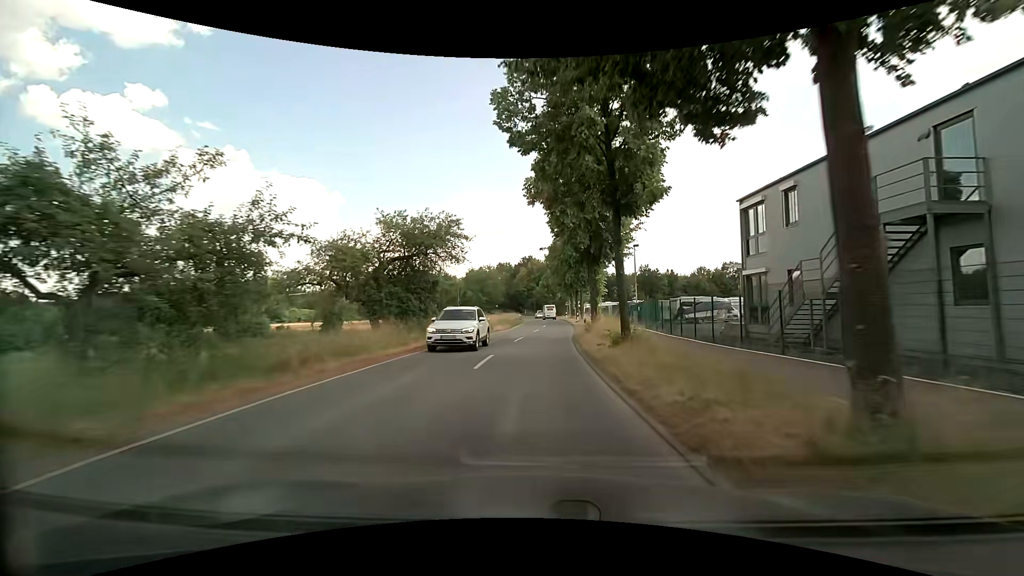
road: tertiary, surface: asphalt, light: Day
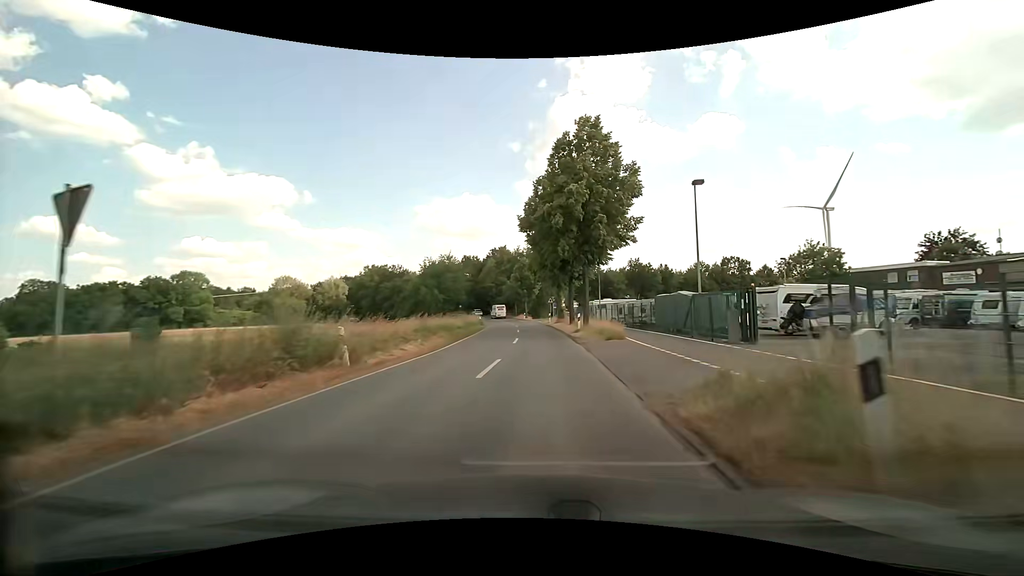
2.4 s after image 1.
(+0.5, +26.6) m; +3°
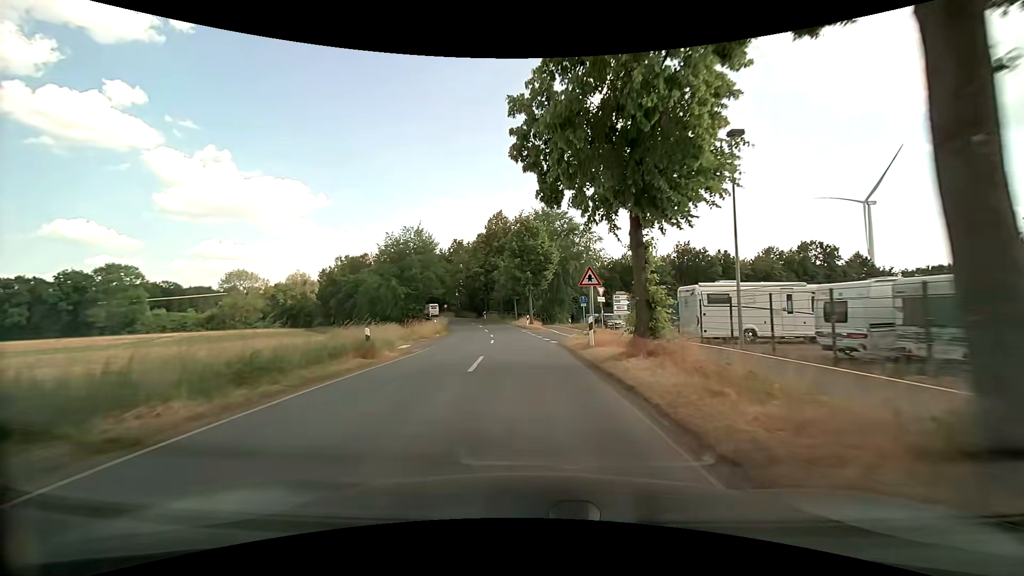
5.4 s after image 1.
(+0.2, +36.4) m; -1°
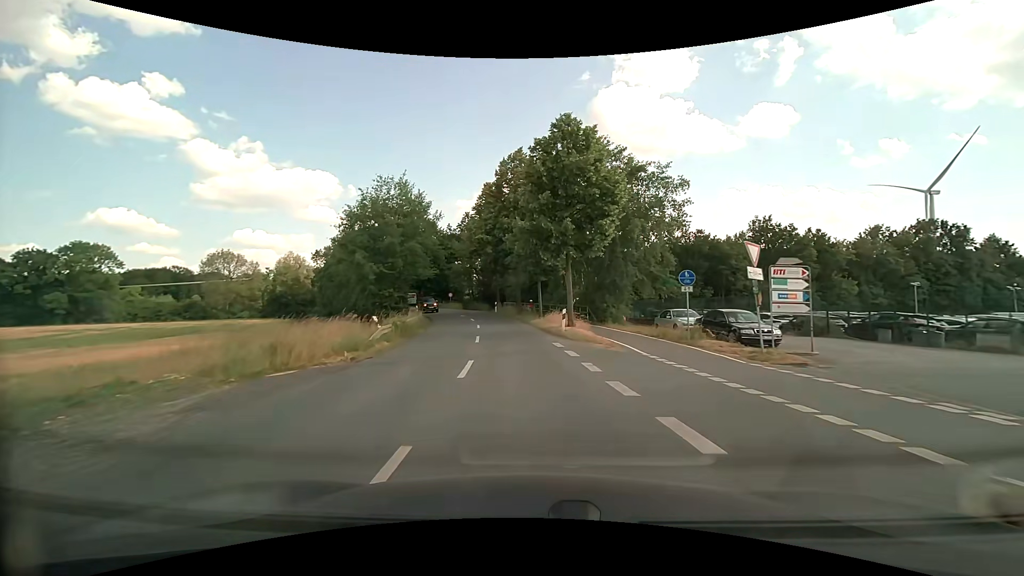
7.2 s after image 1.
(-0.8, +22.3) m; -3°
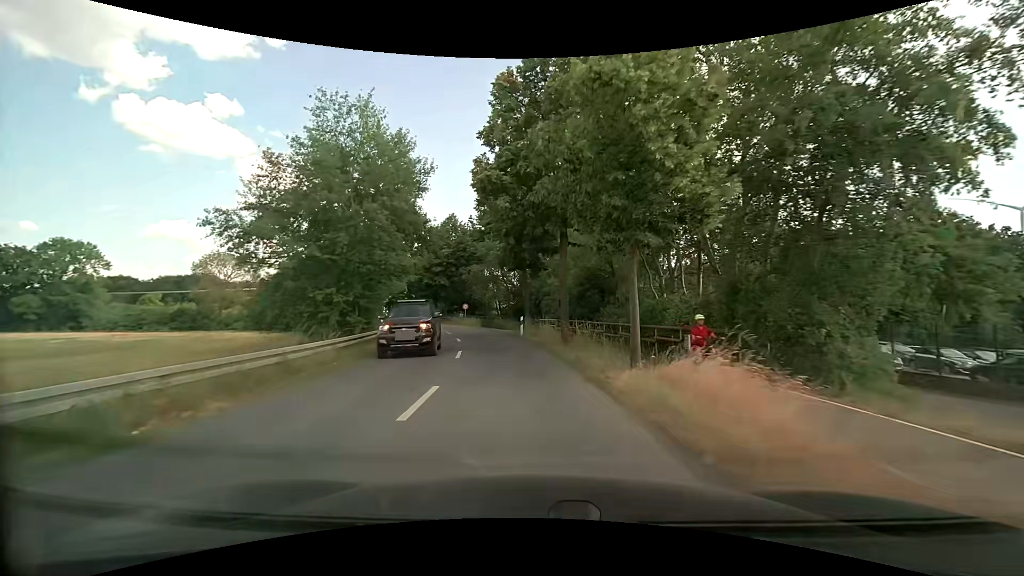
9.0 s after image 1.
(-0.9, +21.7) m; -5°
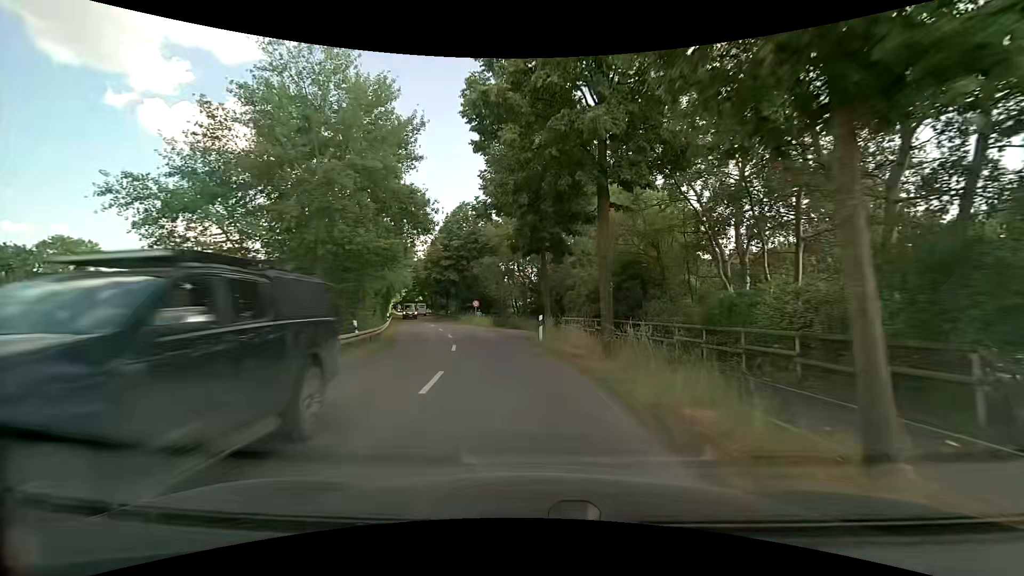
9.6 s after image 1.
(-0.1, +7.1) m; -2°
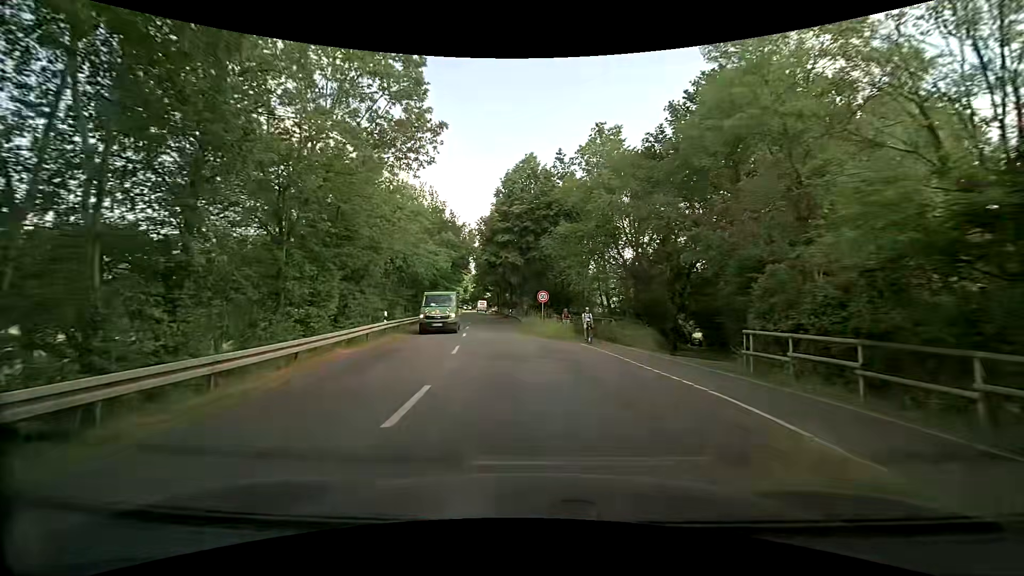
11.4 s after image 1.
(-1.6, +20.7) m; -9°
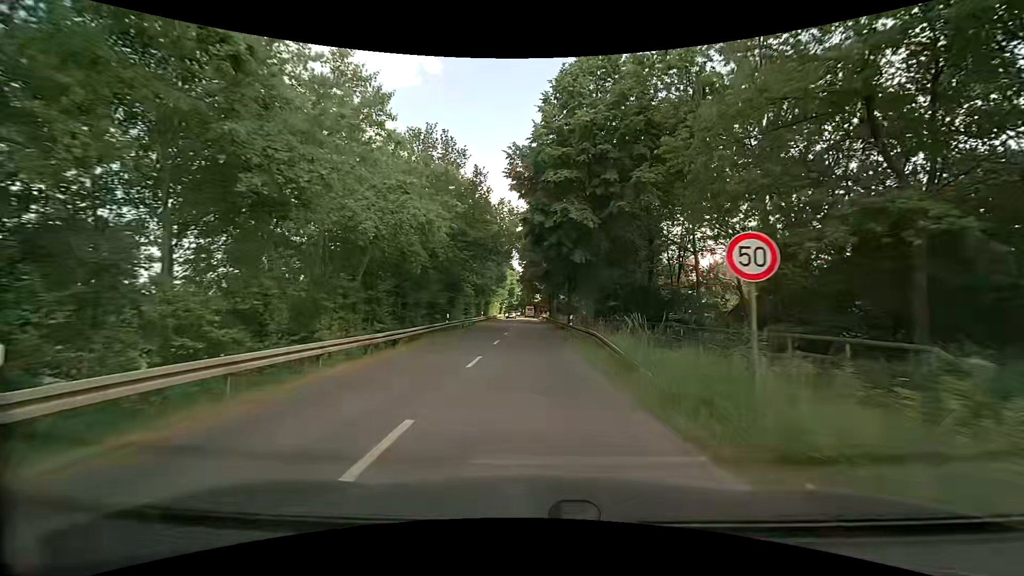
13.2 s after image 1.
(-1.3, +20.7) m; -7°
(0, +10) (0, +20) (0, +30) (0, +40) (0, +50) (0, +60) (0, +70) (0, +80) (0, +90) (0, +100) m
